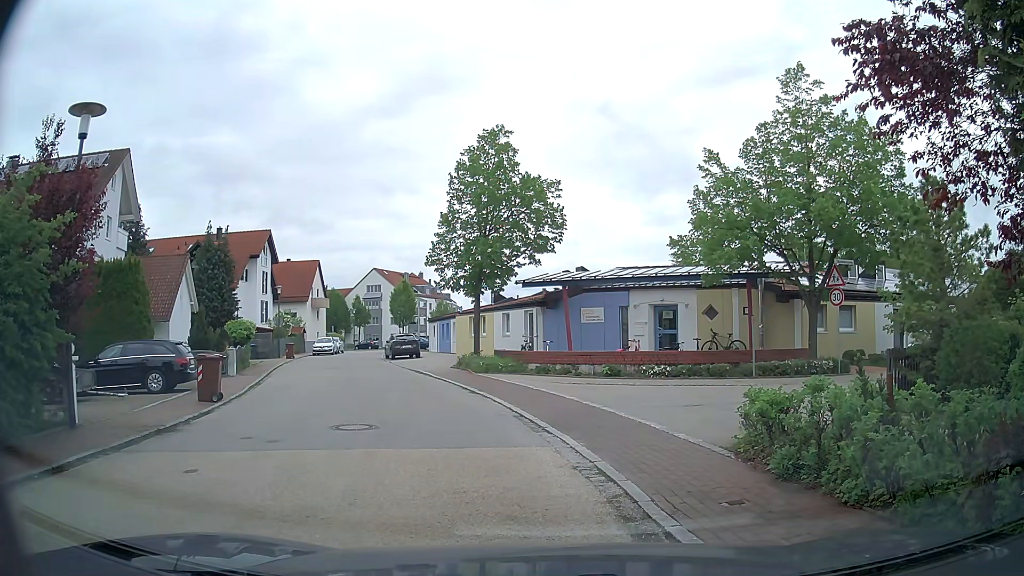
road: residential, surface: asphalt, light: Day
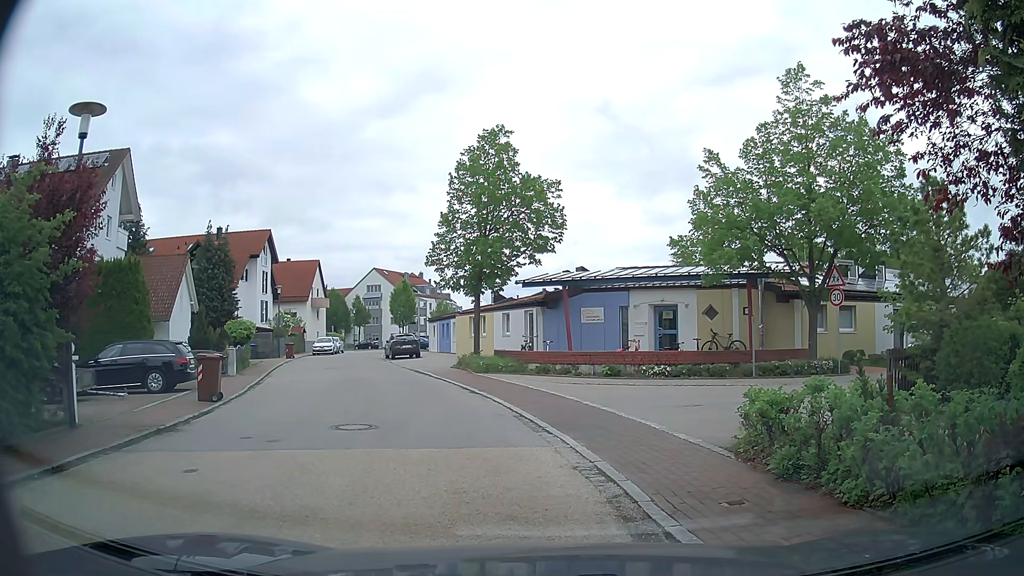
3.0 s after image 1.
(0.0, 0.0) m; 0°
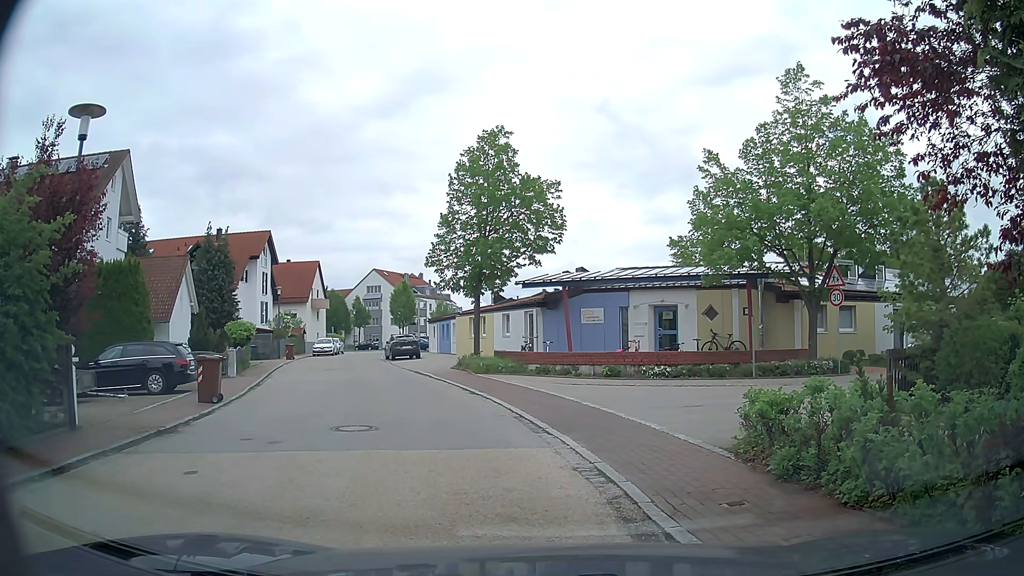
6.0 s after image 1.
(0.0, 0.0) m; 0°
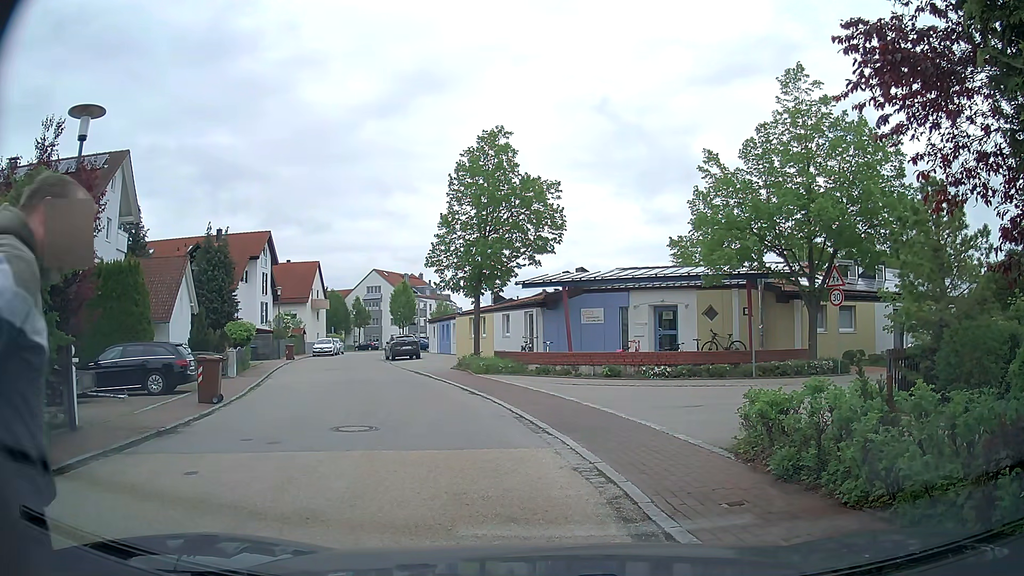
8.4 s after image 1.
(0.0, 0.0) m; 0°
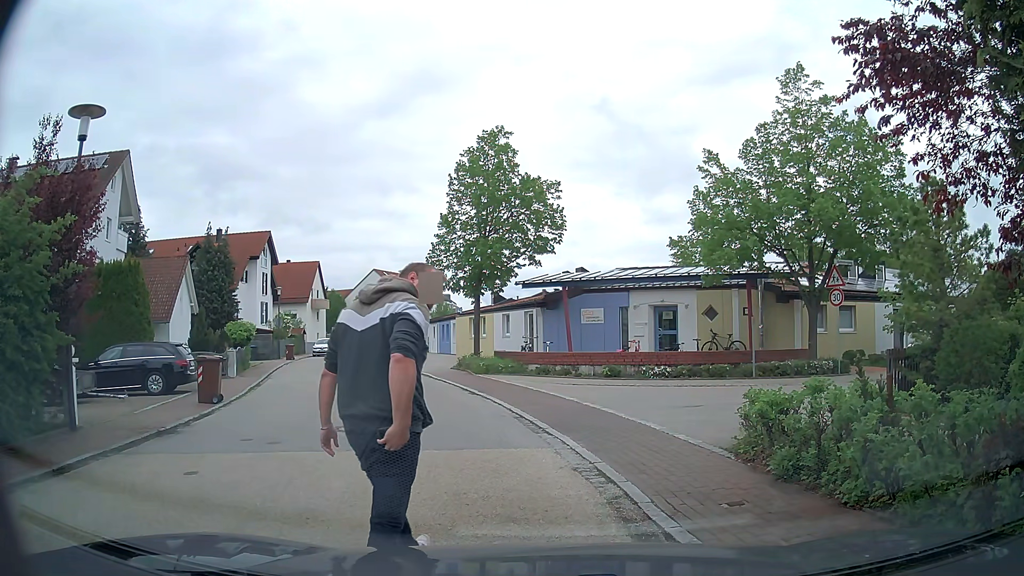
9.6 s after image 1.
(0.0, 0.0) m; 0°
